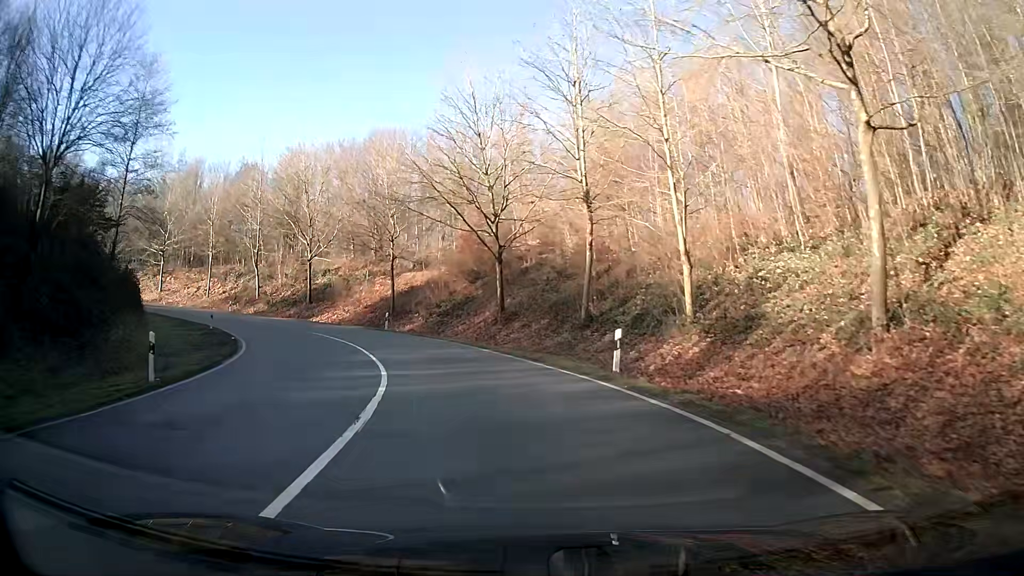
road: primary_link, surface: asphalt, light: Day
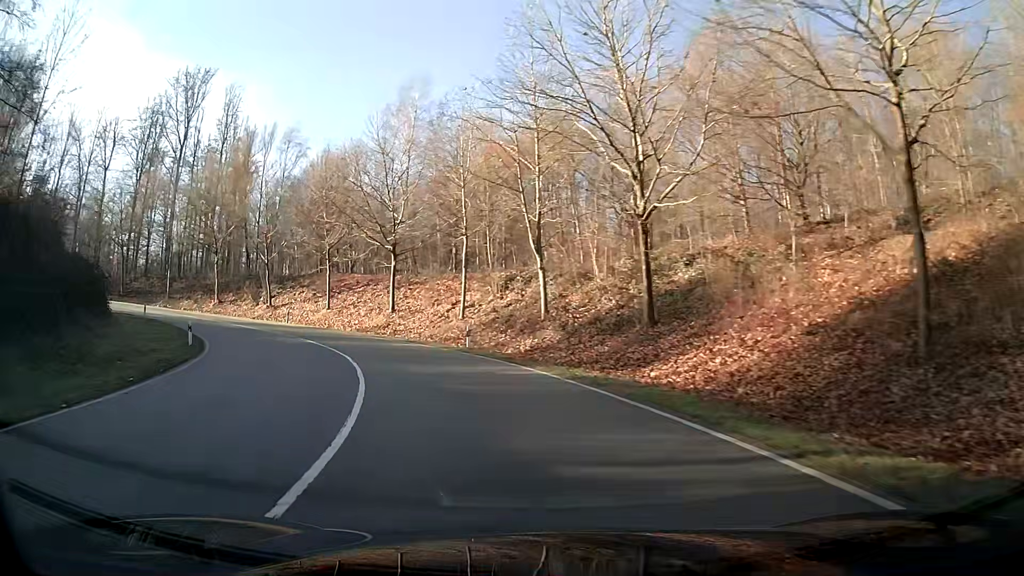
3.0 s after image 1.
(-9.4, +34.5) m; -33°
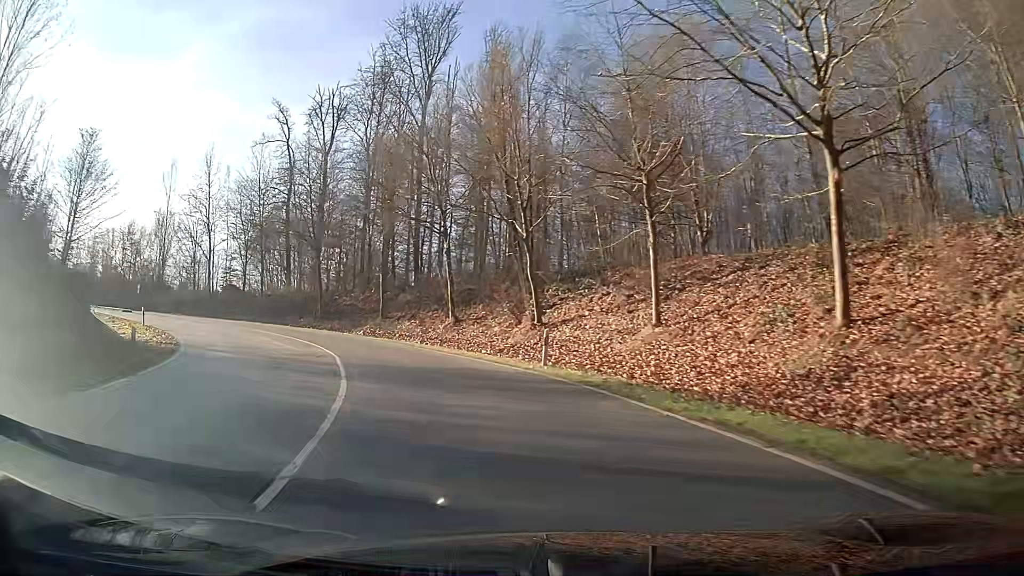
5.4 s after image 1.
(-8.2, +29.7) m; -30°
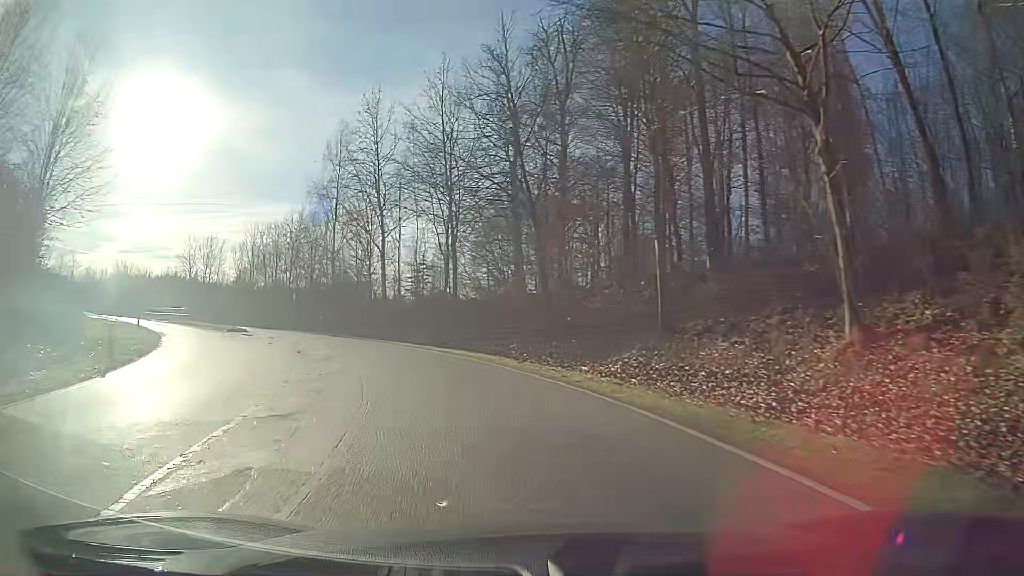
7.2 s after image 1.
(-4.8, +23.1) m; -24°
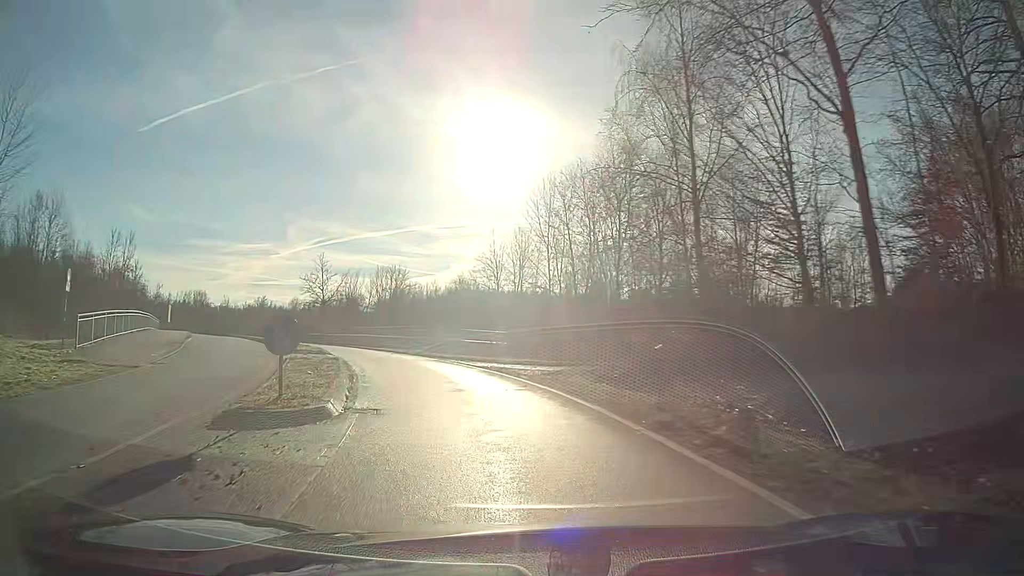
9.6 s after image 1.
(-8.3, +29.6) m; -31°
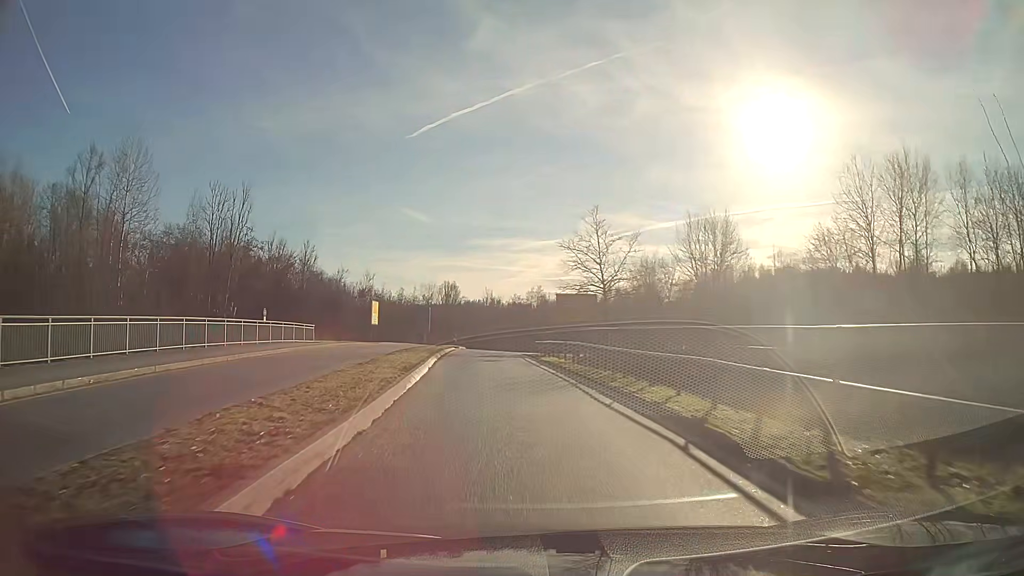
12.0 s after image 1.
(-7.3, +30.4) m; -24°
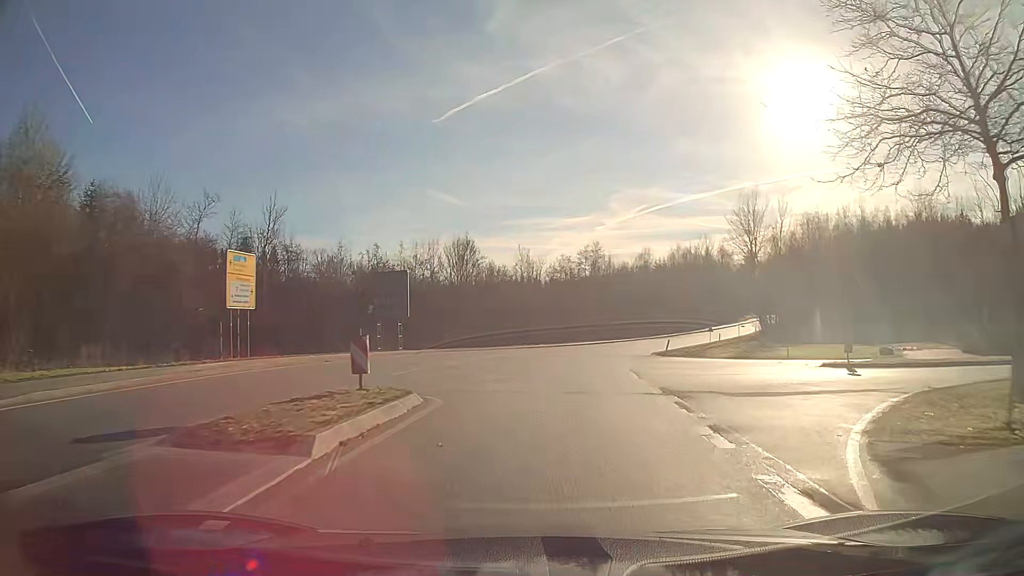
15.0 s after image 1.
(-2.1, +42.1) m; -2°
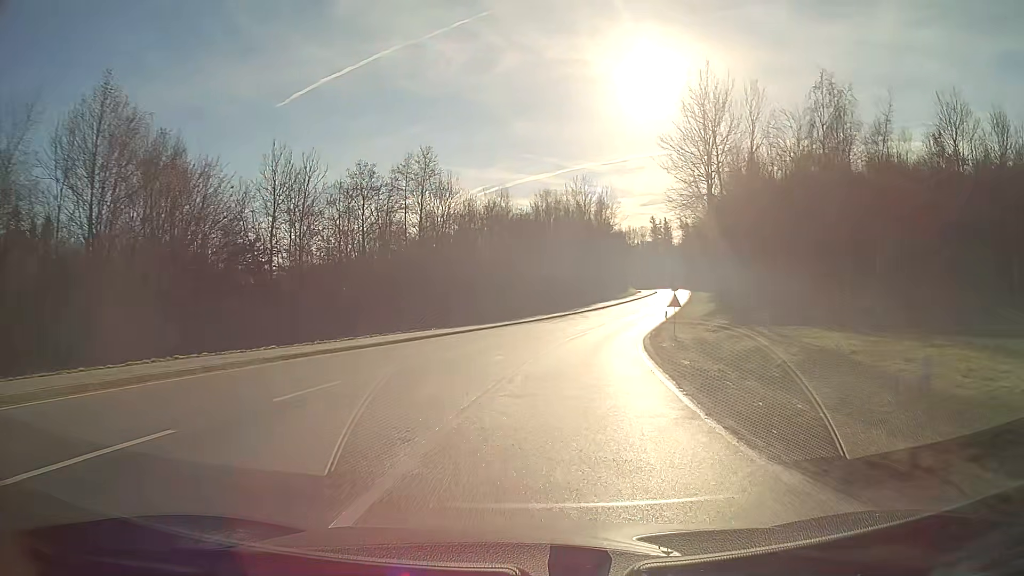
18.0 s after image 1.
(+4.8, +43.5) m; +14°
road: secondary
(0, +10) (+1, +20) (+3, +30) (+5, +40) (+7, +49) (+9, +59) (+12, +69) (+14, +78) (+17, +88) (+19, +98) m
